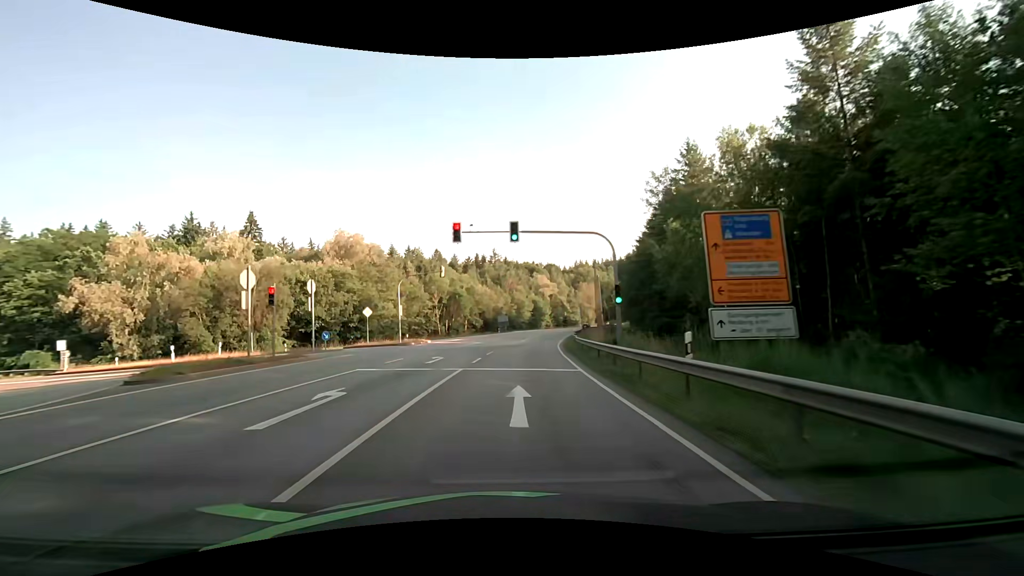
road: secondary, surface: asphalt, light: Day
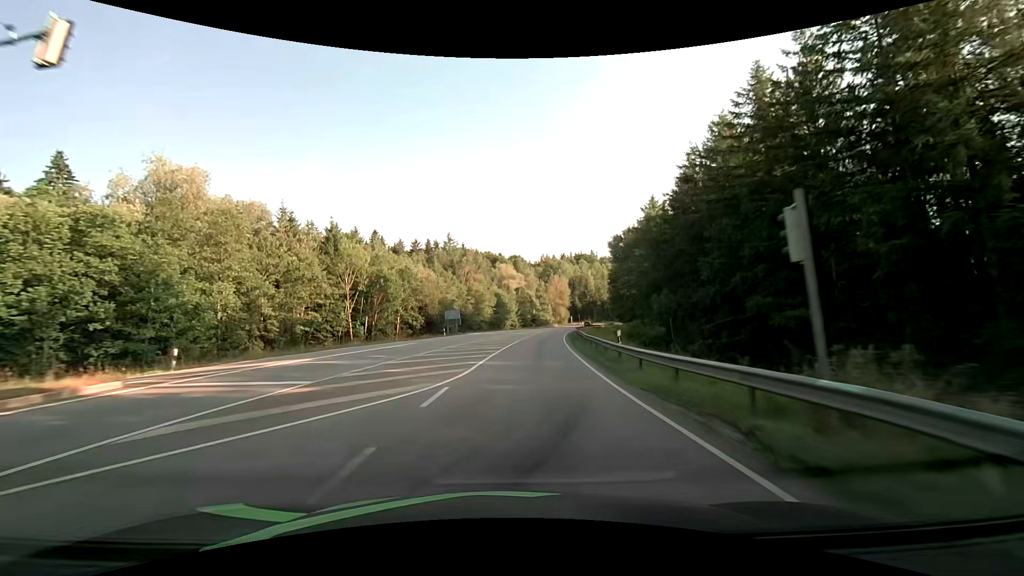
(+1.0, +34.7) m; +4°
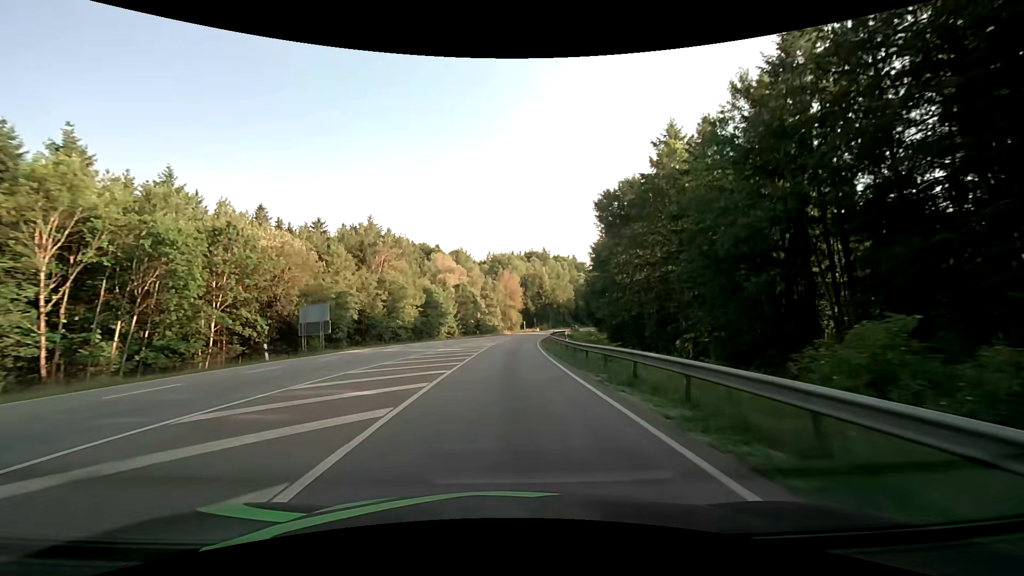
(+1.8, +34.5) m; +6°
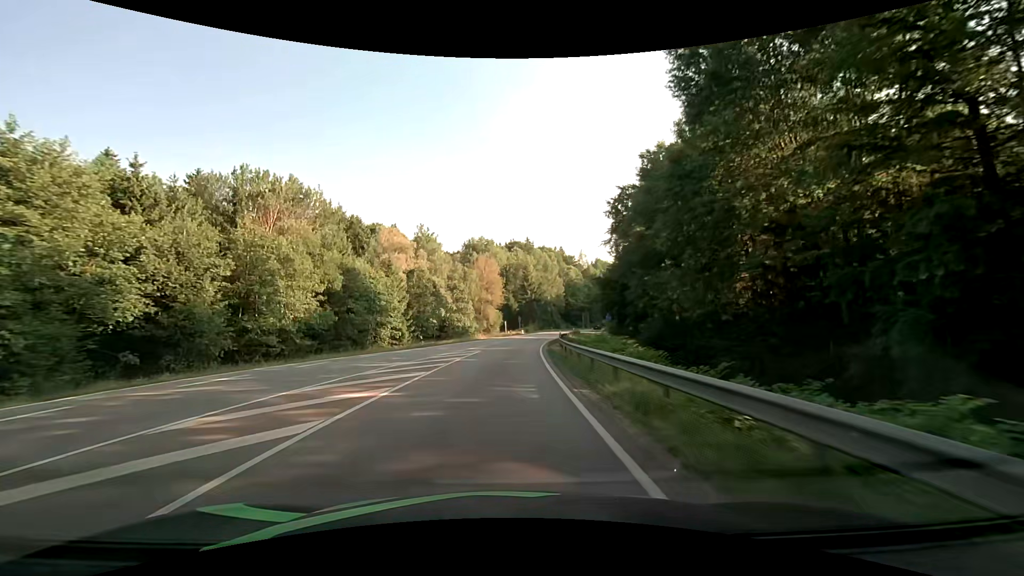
(+1.2, +33.9) m; +2°
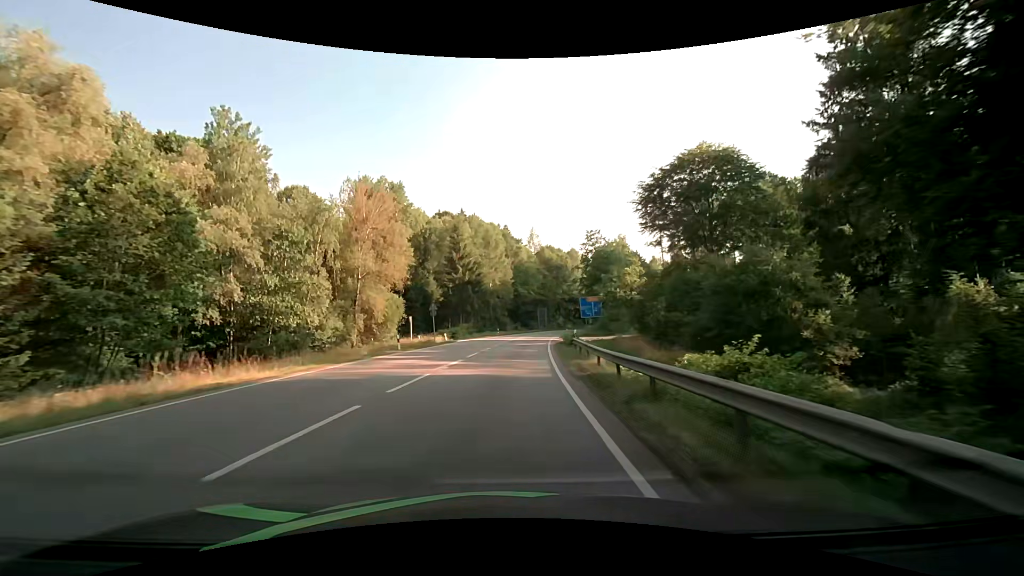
(+3.3, +54.6) m; +8°
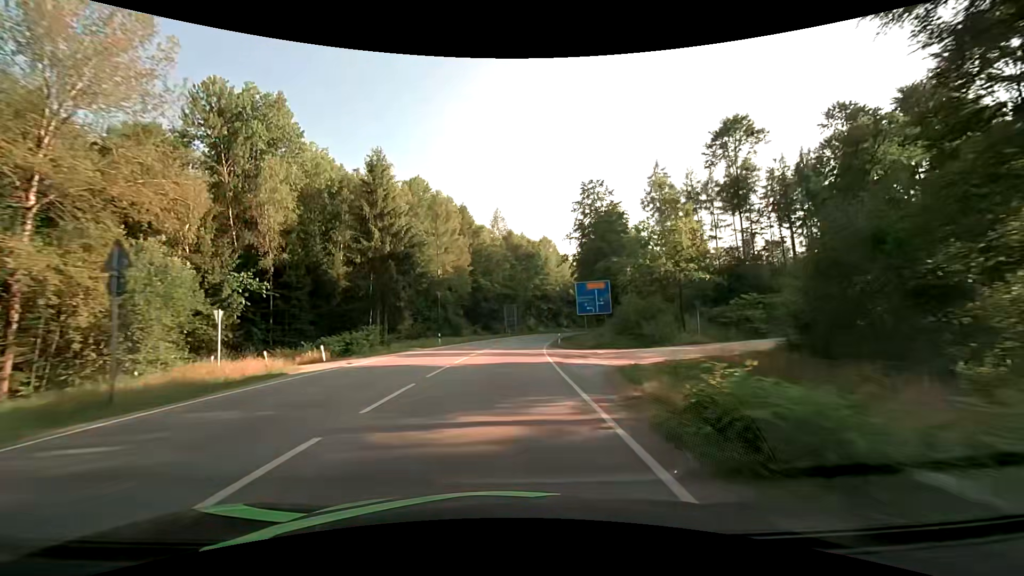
(+1.2, +32.2) m; +4°
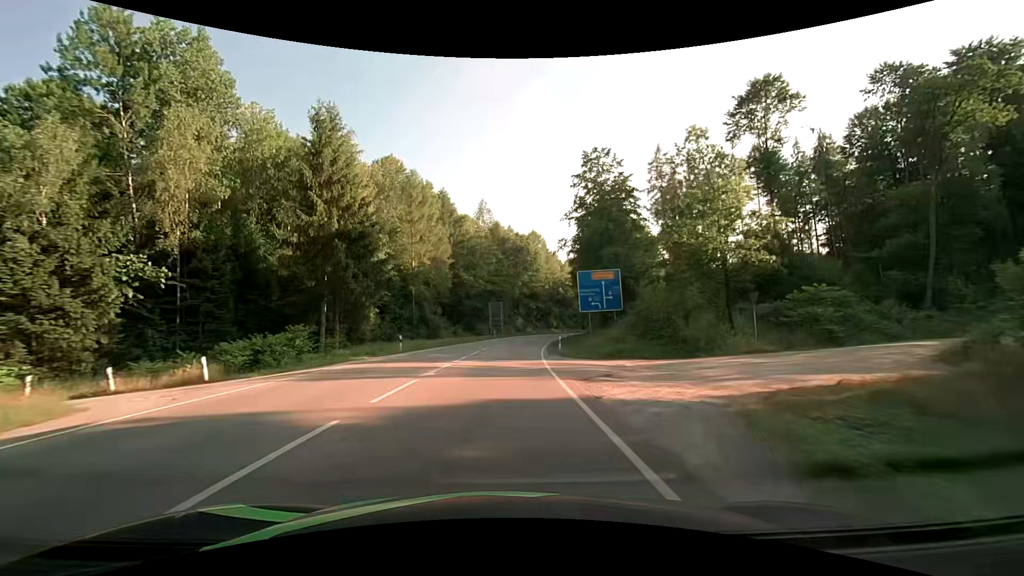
(+0.1, +10.7) m; +2°
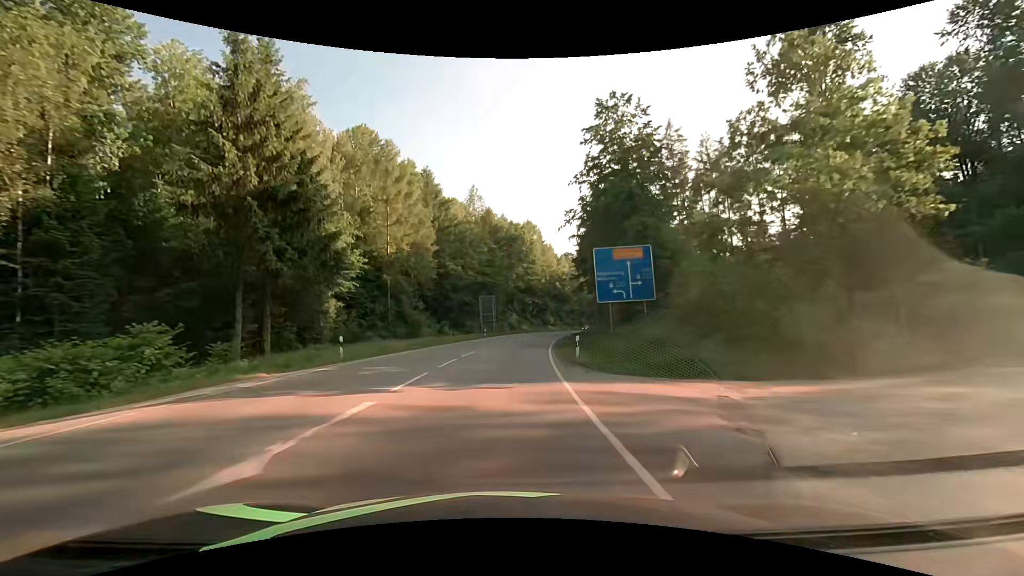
(+0.1, +10.6) m; 0°
(0, +10) (0, +20) (+1, +30) (+2, +40) (+3, +50) (+5, +60) (+6, +70) (+8, +79) (+10, +89) (+12, +99) m
